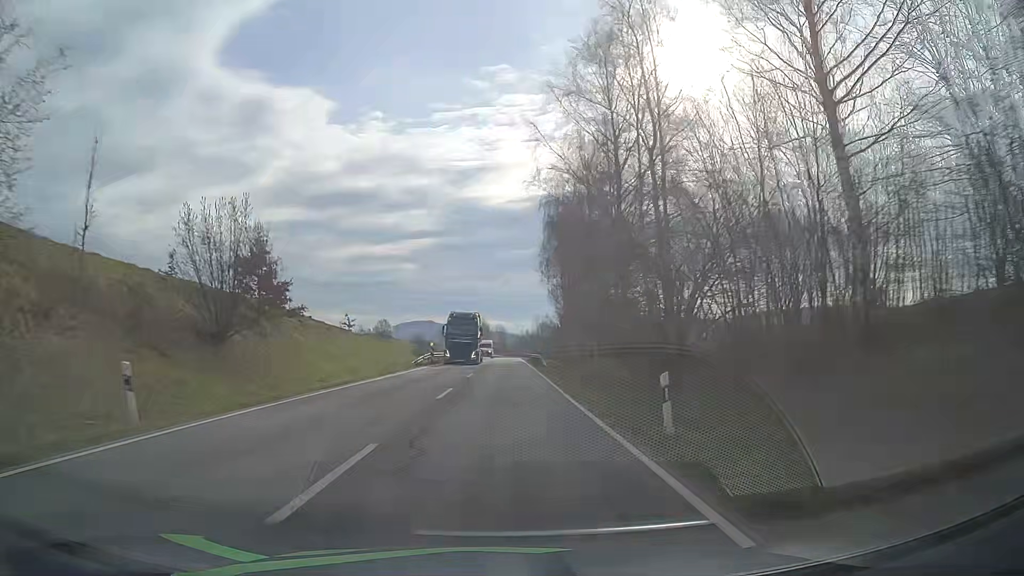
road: secondary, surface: asphalt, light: Day
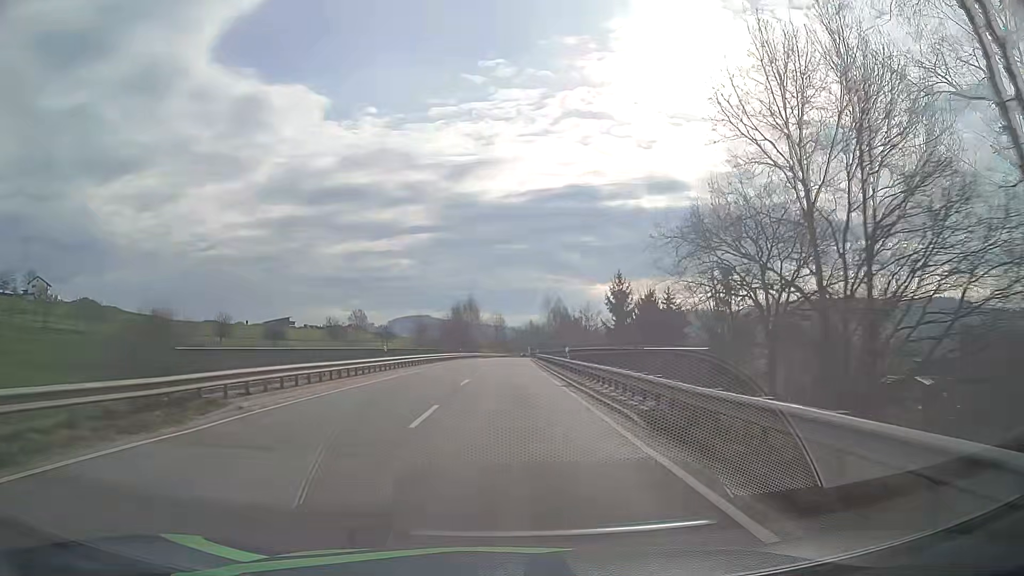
(+0.1, +66.6) m; 0°
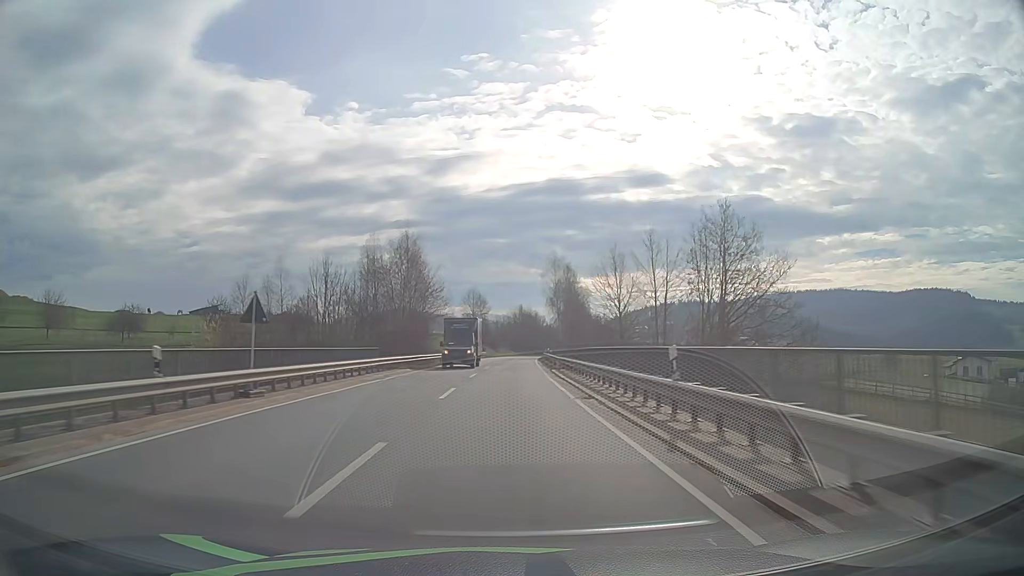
(+0.5, +66.2) m; +1°
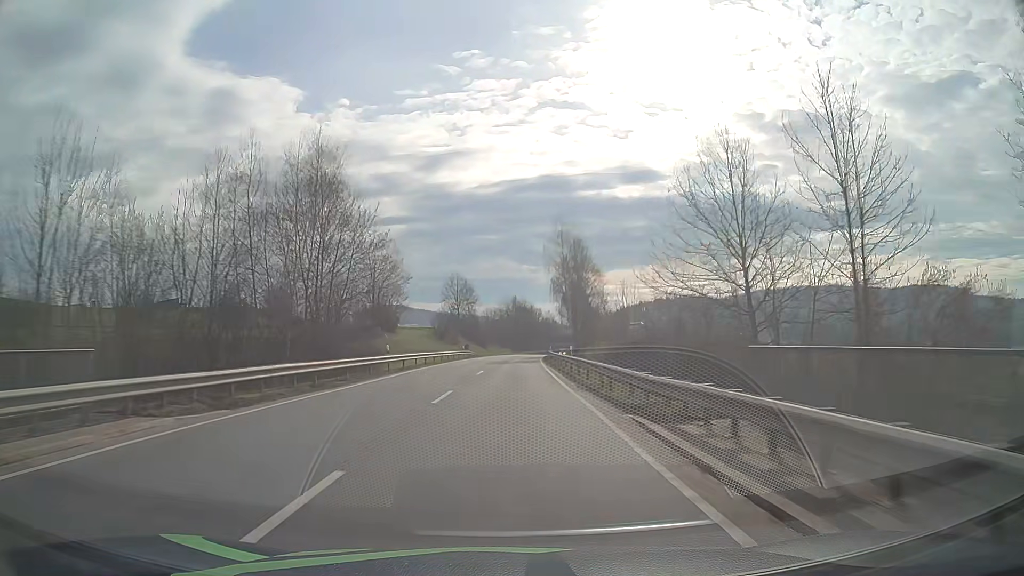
(+0.2, +26.3) m; +1°
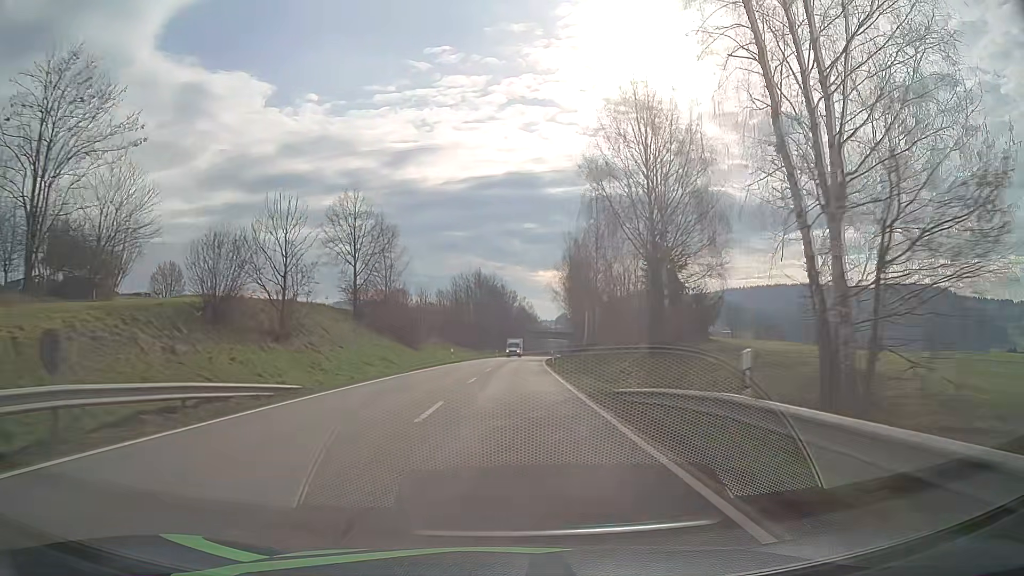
(+1.3, +65.4) m; +3°
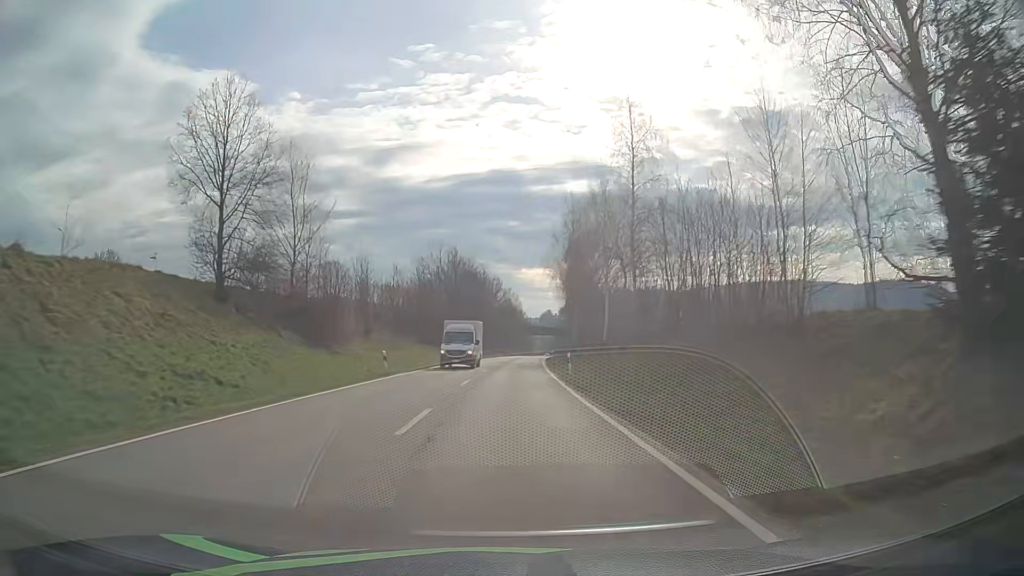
(+0.3, +26.0) m; +1°
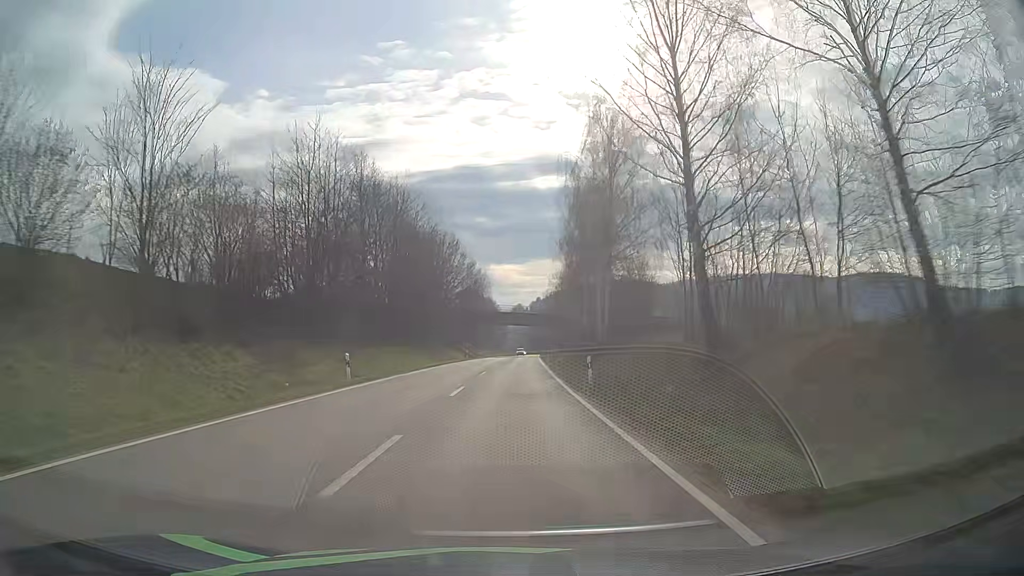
(+1.1, +52.2) m; +2°
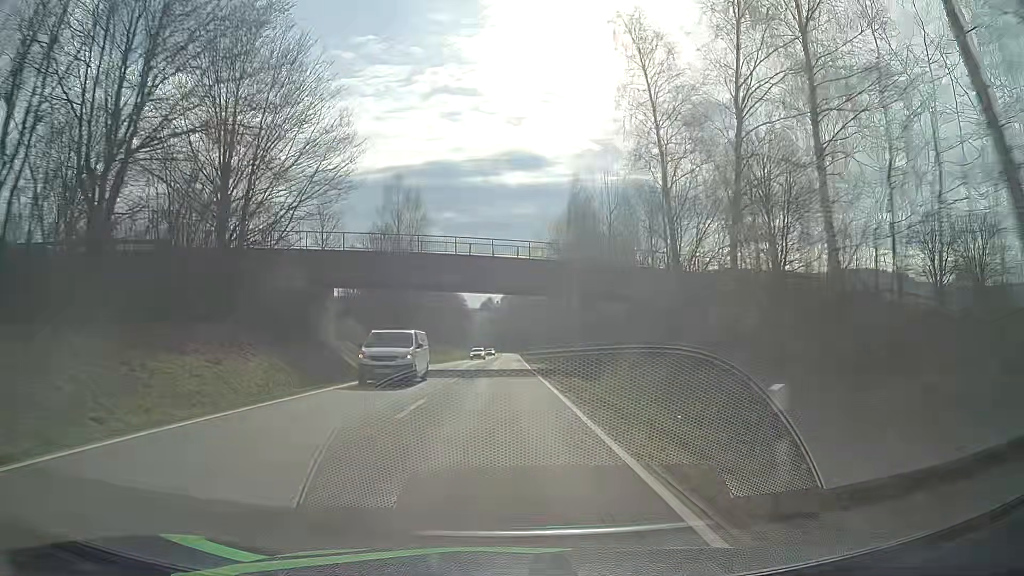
(+2.0, +65.9) m; +3°
(0, +10) (0, +20) (0, +30) (0, +40) (0, +50) (0, +60) (0, +70) (0, +80) (0, +90) (0, +100) m
